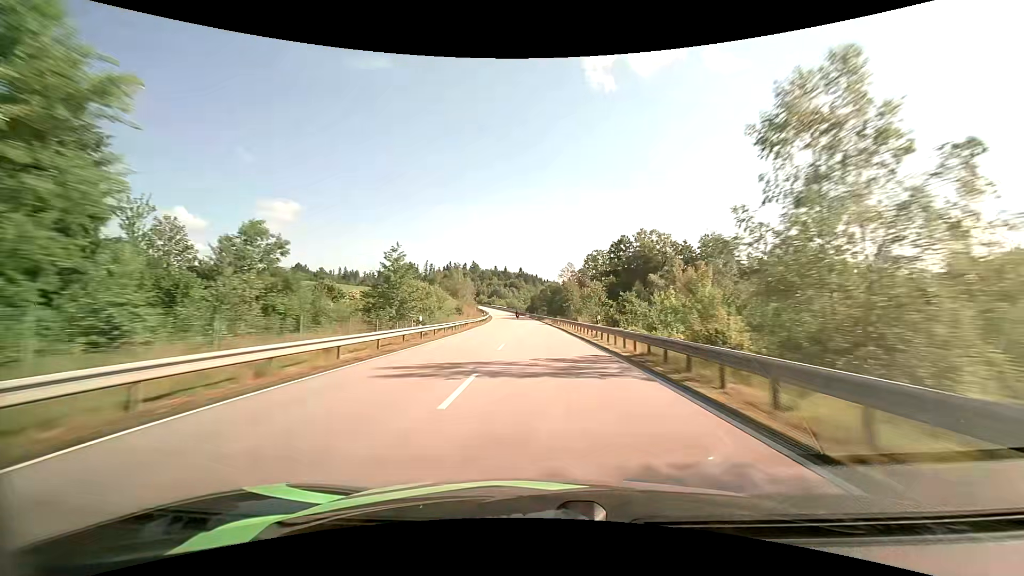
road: primary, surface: asphalt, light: Day
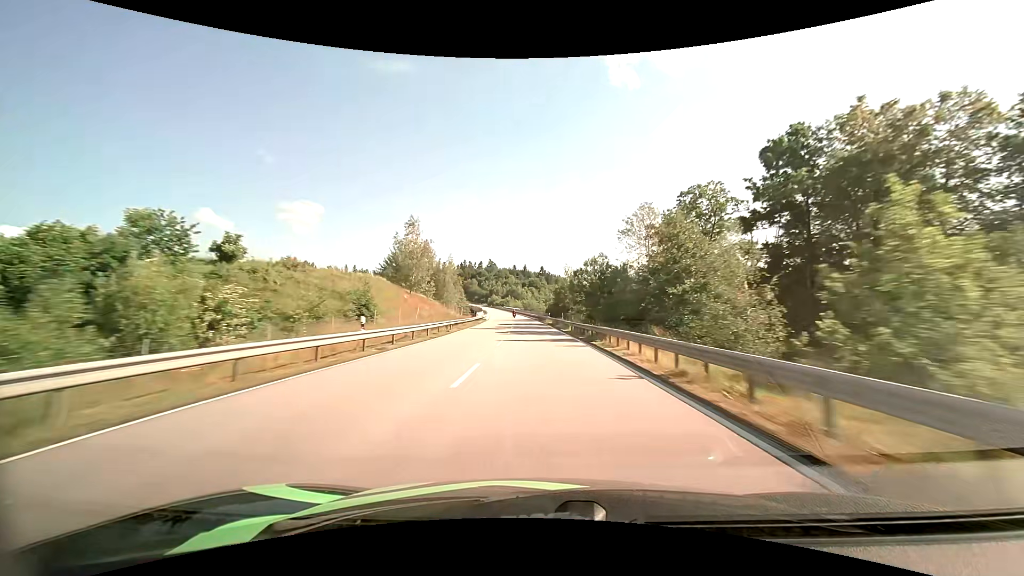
(-1.3, +57.5) m; -3°
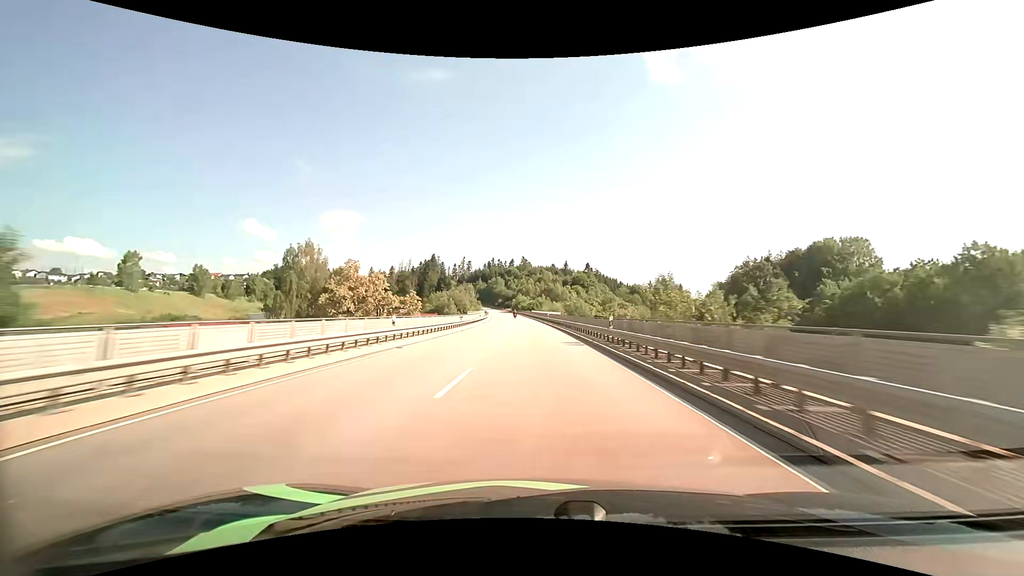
(-3.8, +96.4) m; -4°
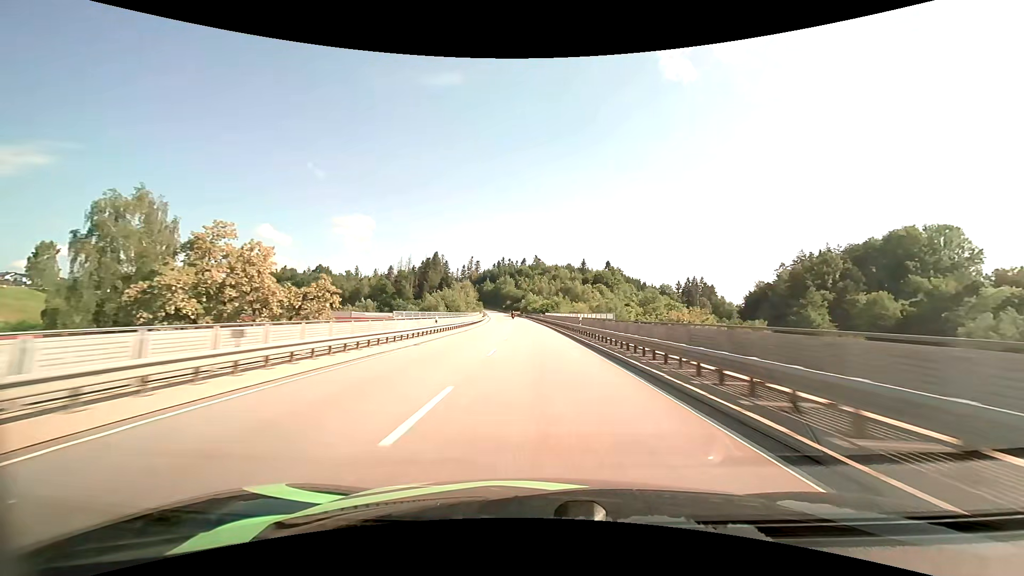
(-0.6, +38.6) m; -2°
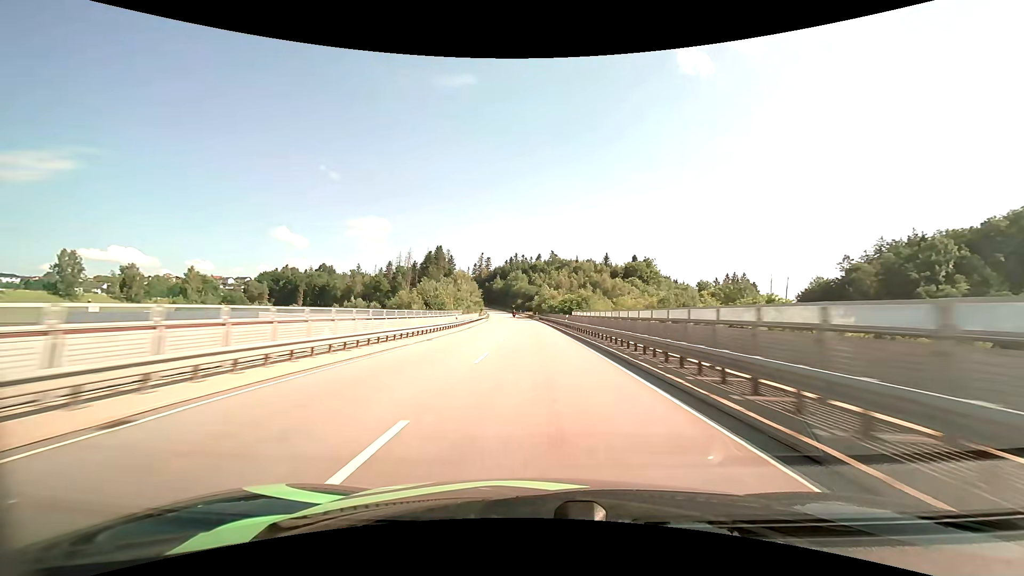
(-0.6, +38.9) m; -2°
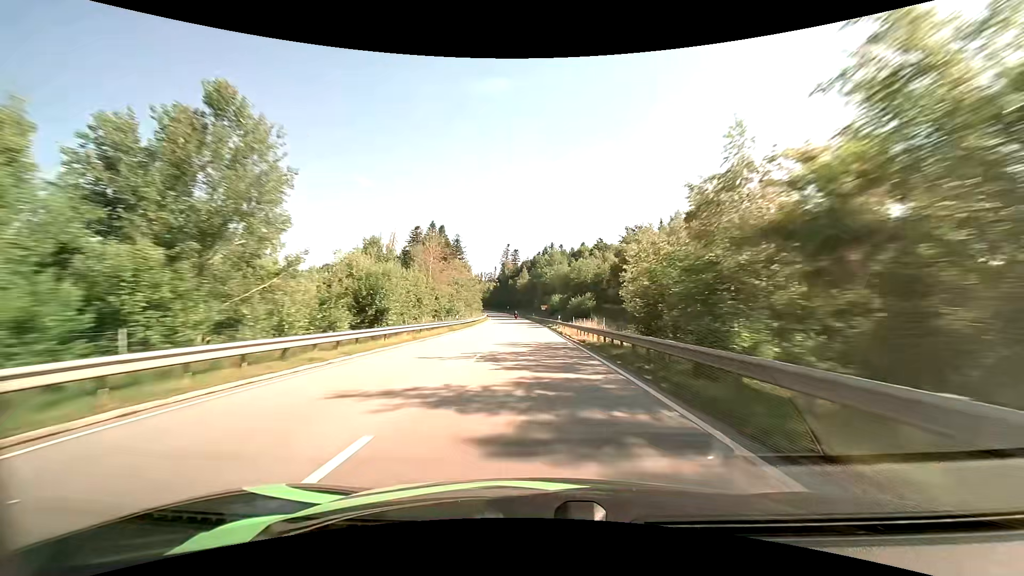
(-3.6, +95.9) m; -4°
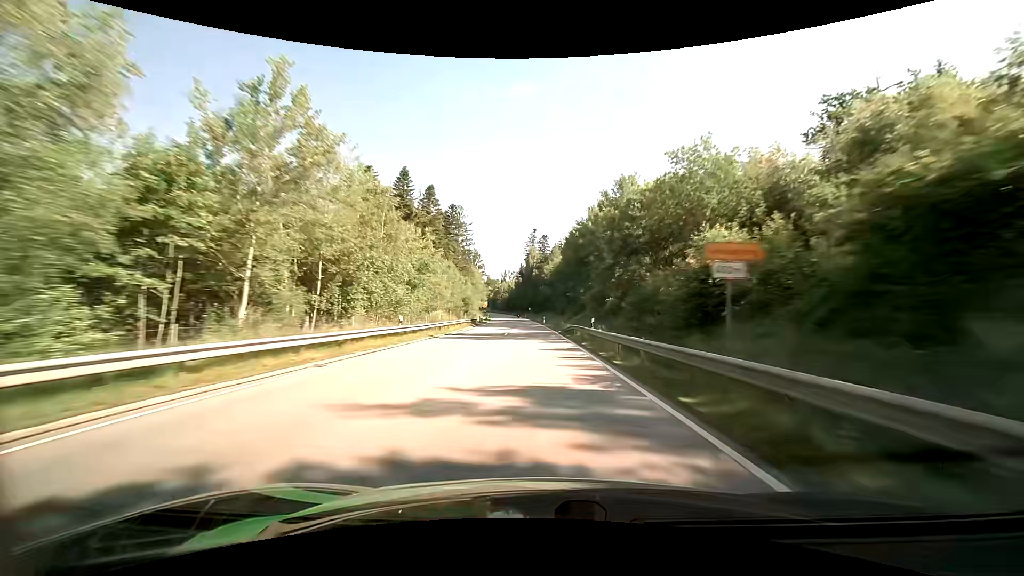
(-2.3, +74.5) m; -4°
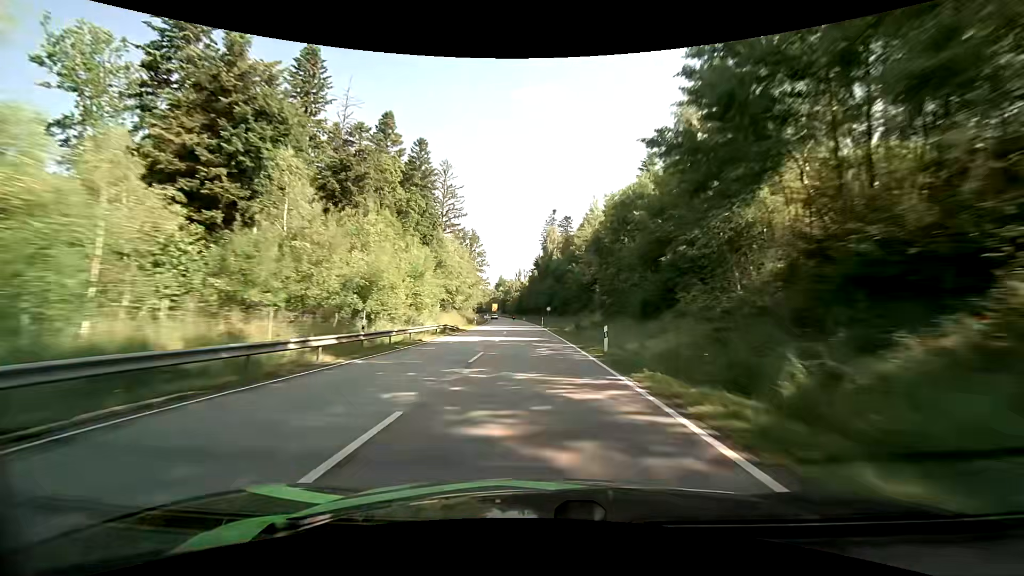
(-1.2, +54.7) m; -2°
(0, +10) (0, +20) (0, +30) (-1, +40) (-1, +50) (-2, +60) (-2, +70) (-3, +80) (-4, +90) (-4, +100) m
